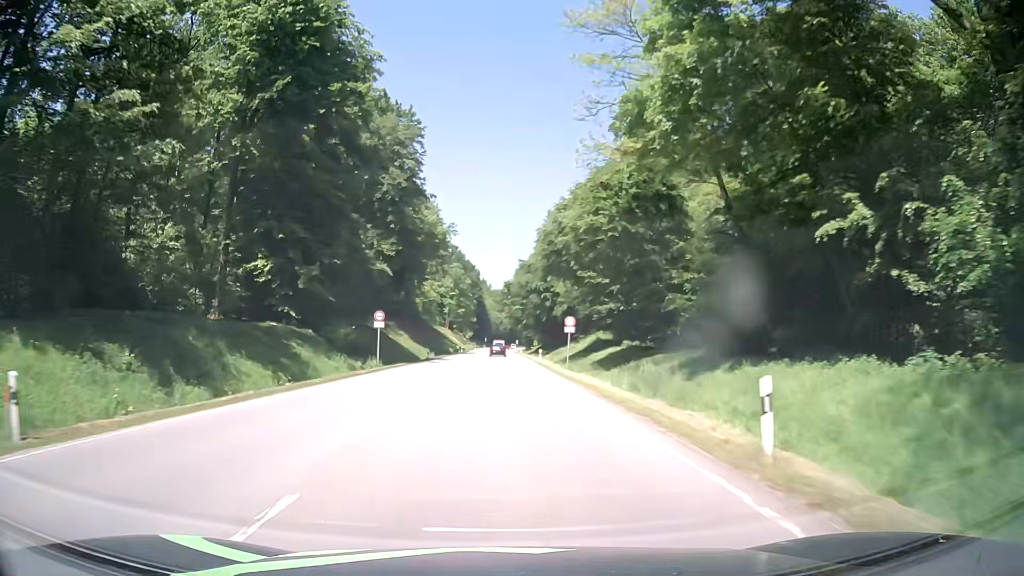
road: secondary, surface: asphalt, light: Day
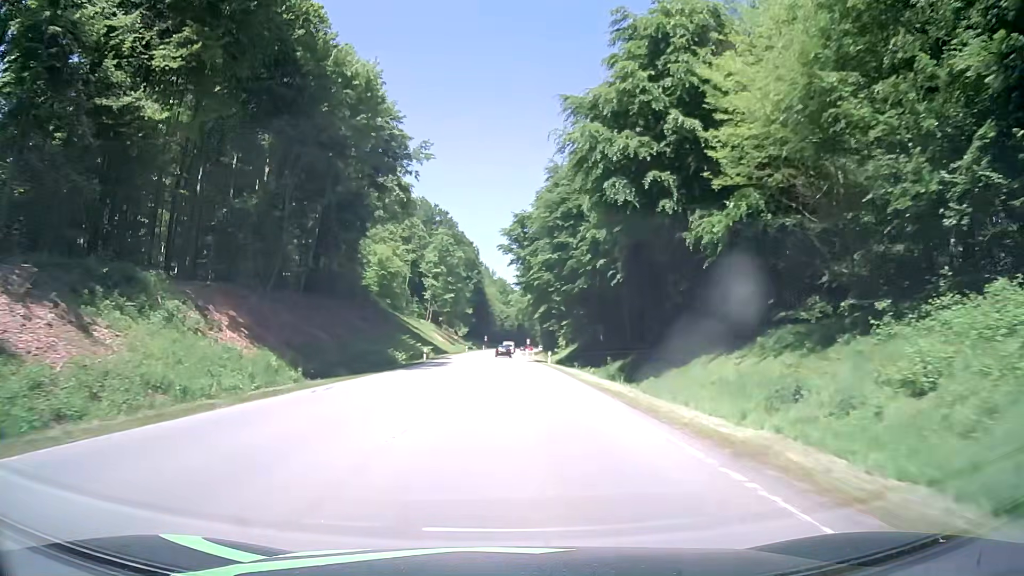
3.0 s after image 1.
(-0.2, +62.4) m; -1°
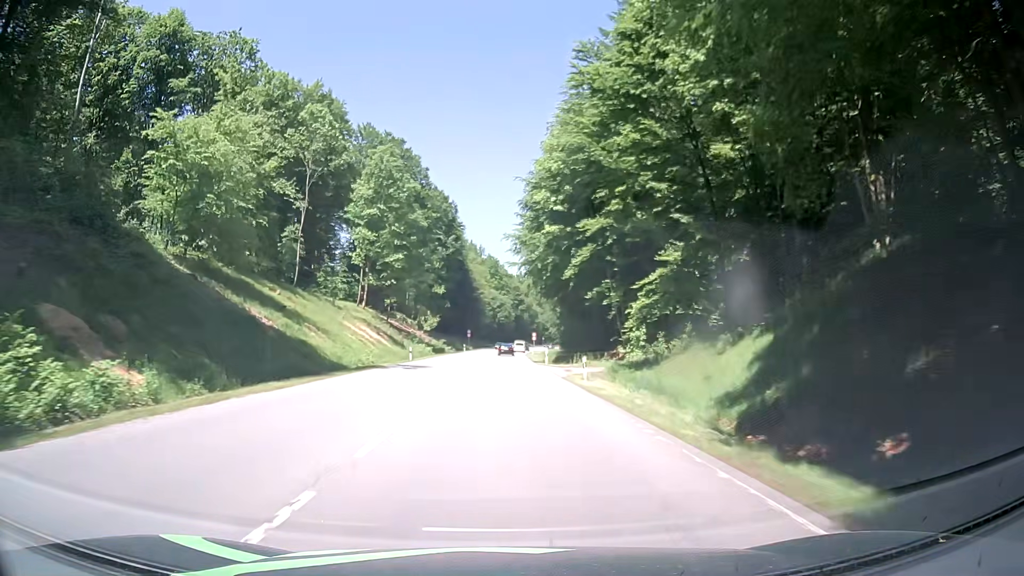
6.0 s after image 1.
(+0.6, +62.4) m; +1°
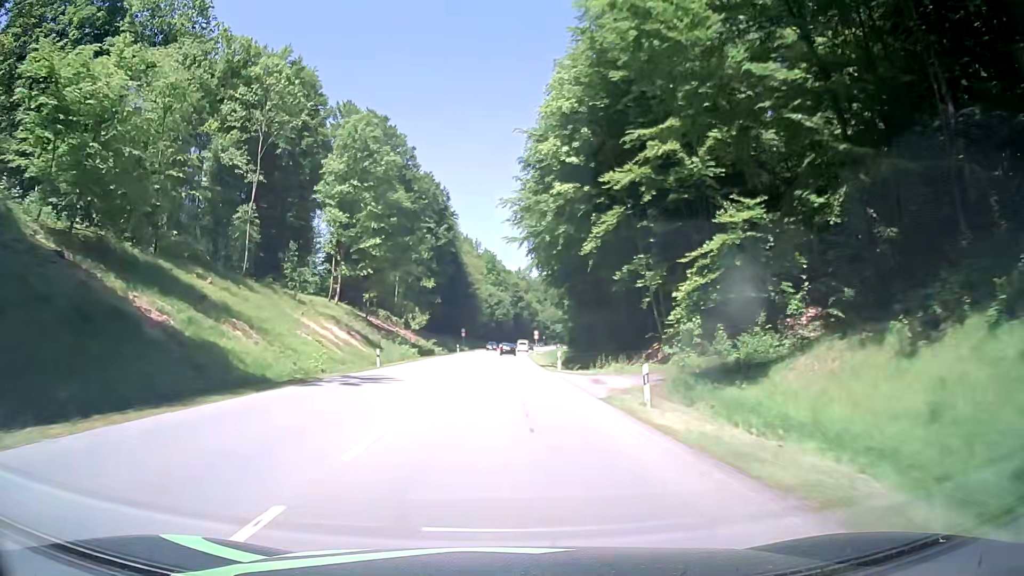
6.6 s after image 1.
(-0.1, +12.5) m; 0°
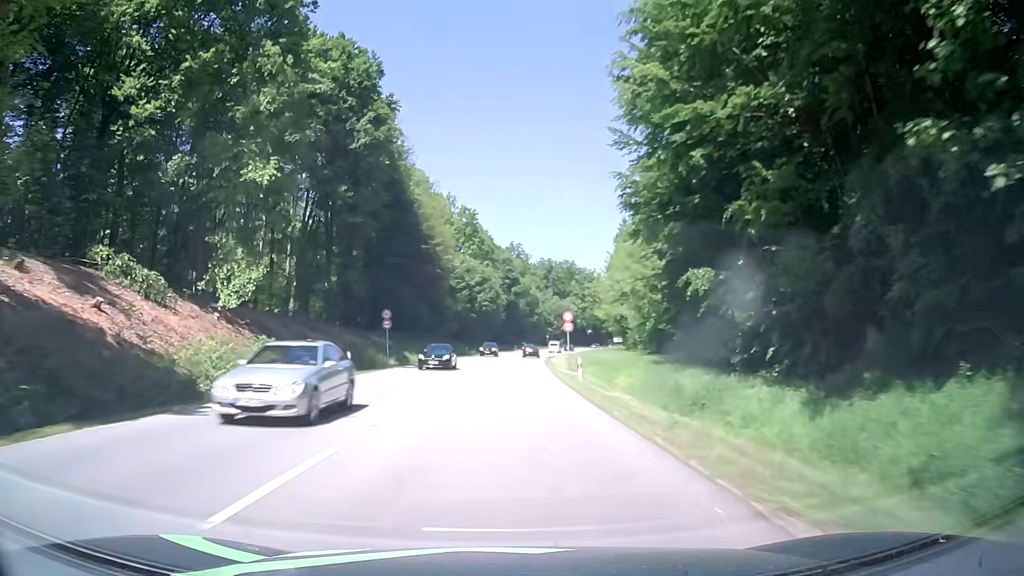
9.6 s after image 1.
(-0.1, +62.5) m; +1°
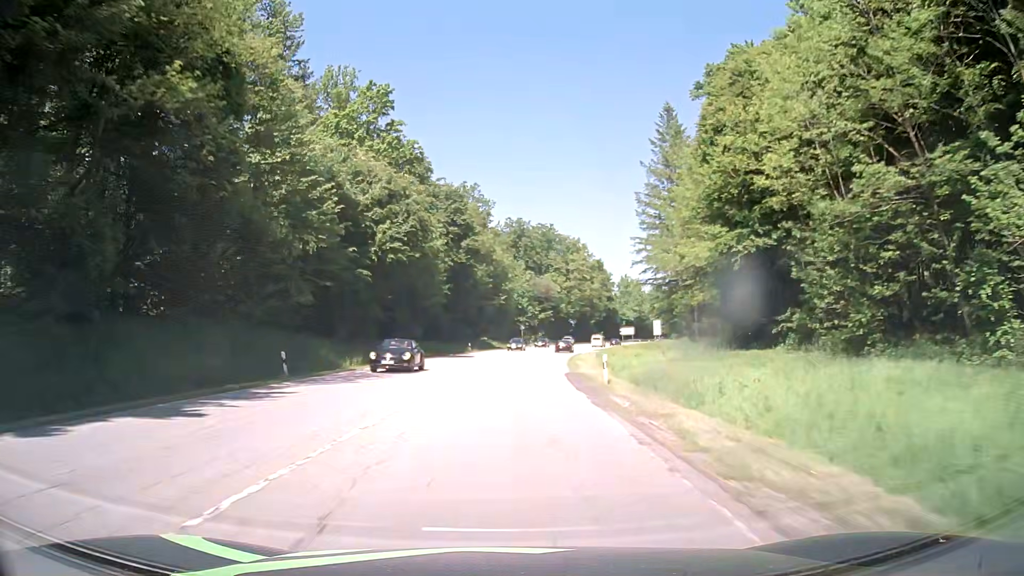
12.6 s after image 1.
(+1.1, +62.5) m; +3°
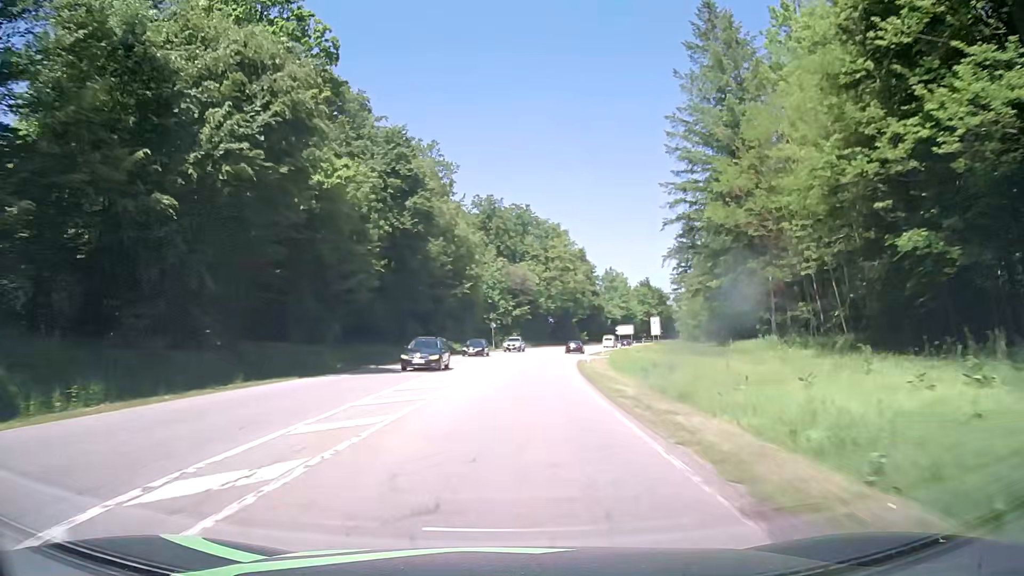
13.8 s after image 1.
(+0.6, +25.0) m; +2°
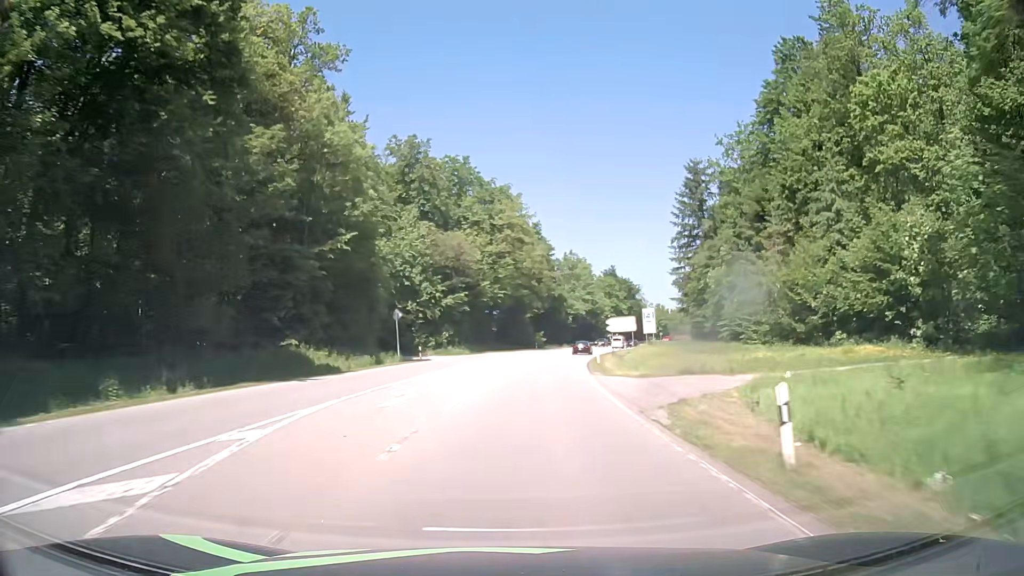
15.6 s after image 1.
(+1.8, +37.5) m; +5°
(0, +10) (+1, +20) (+2, +30) (+3, +40) (+4, +50) (+6, +60) (+8, +69) (+10, +79) (+12, +89) (+15, +99) m
